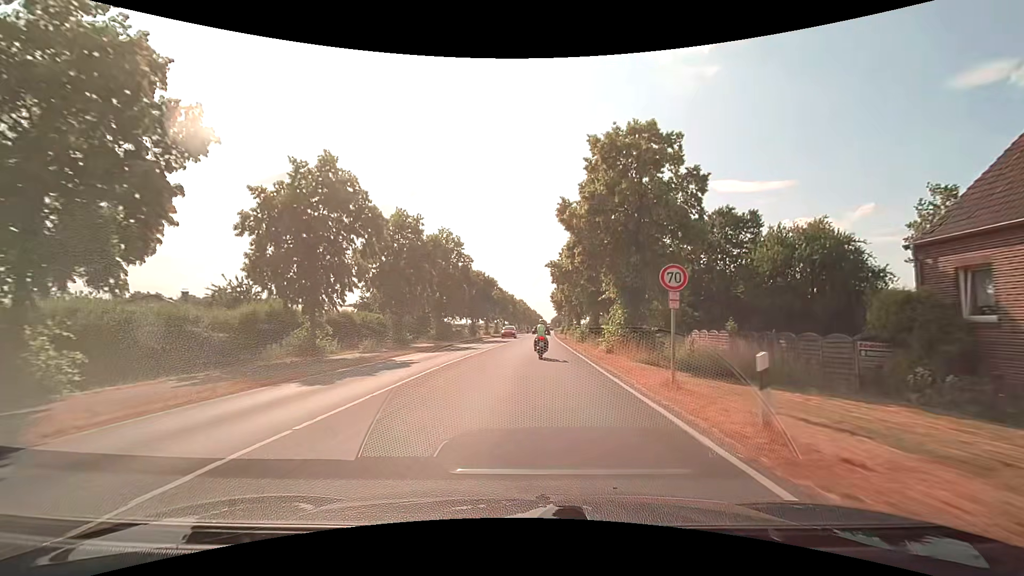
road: secondary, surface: asphalt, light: Day
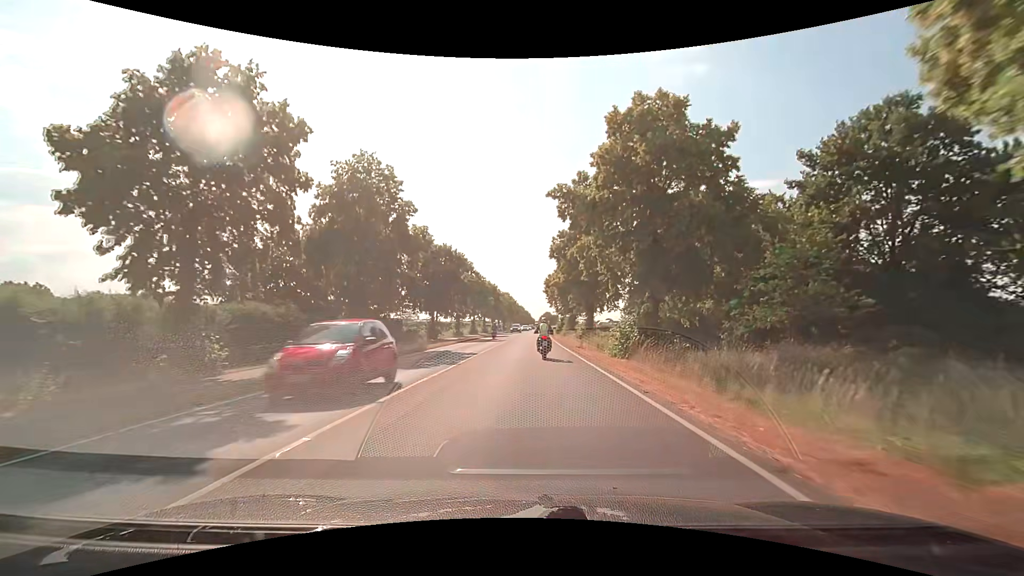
(+0.4, +25.4) m; +2°
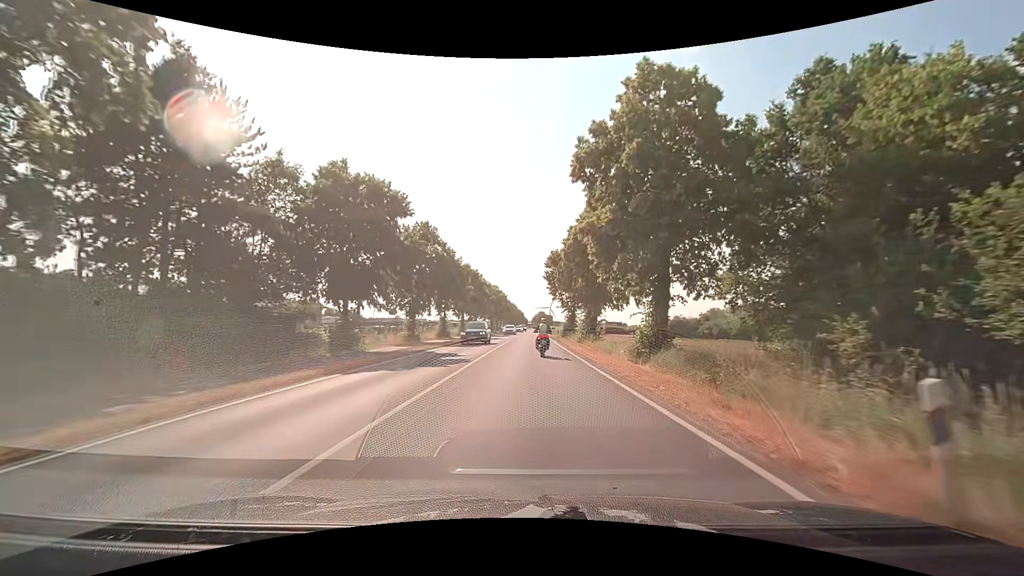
(-0.1, +25.7) m; 0°
(0, +10) (0, +20) (+1, +30) (+1, +40) (+1, +50) (+1, +60) (+2, +70) (+2, +80) (+2, +90) (+3, +100) m
